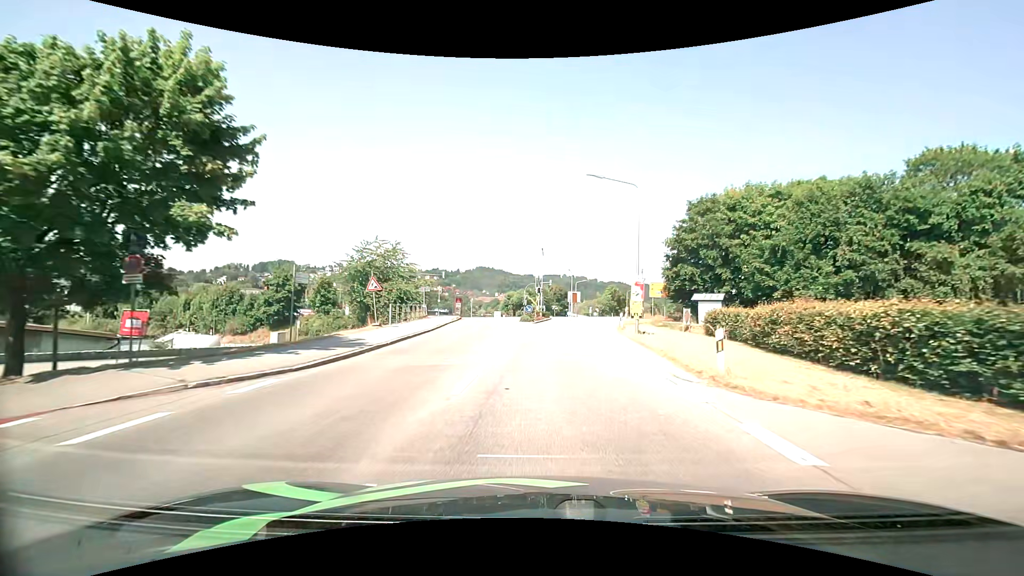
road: secondary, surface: asphalt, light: Day
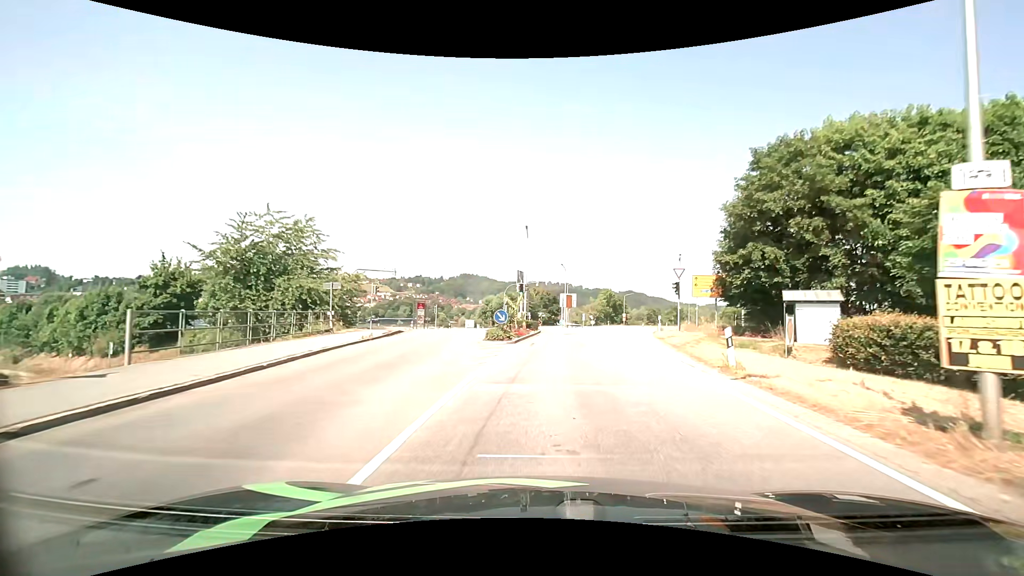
(+0.2, +18.4) m; +2°
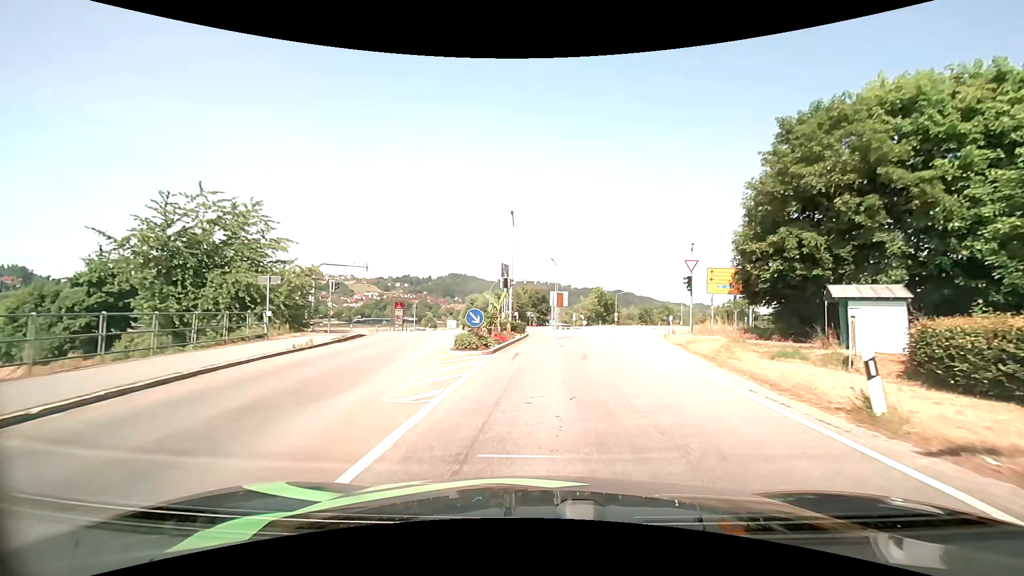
(+0.1, +5.3) m; +1°
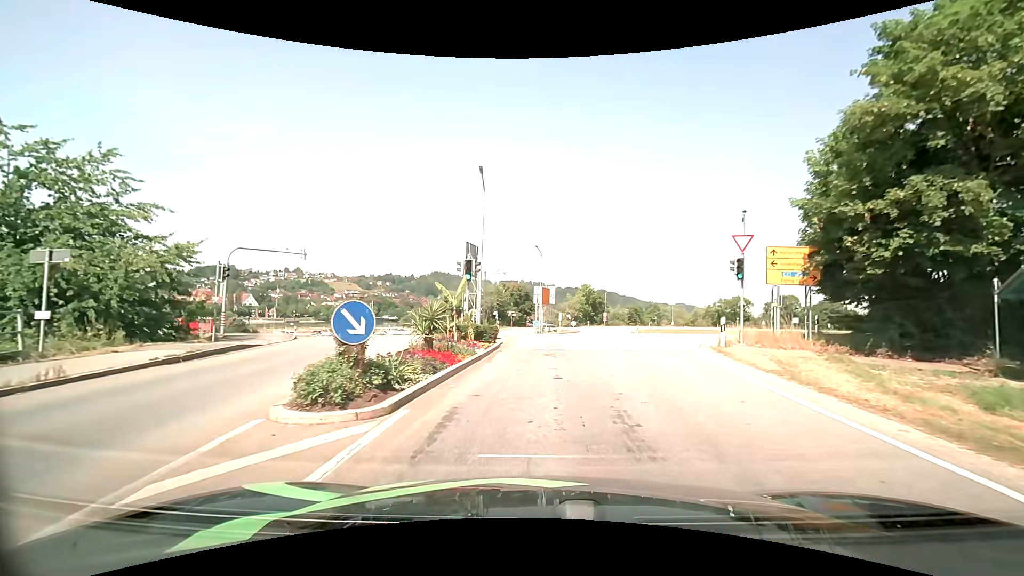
(+0.1, +9.4) m; +1°
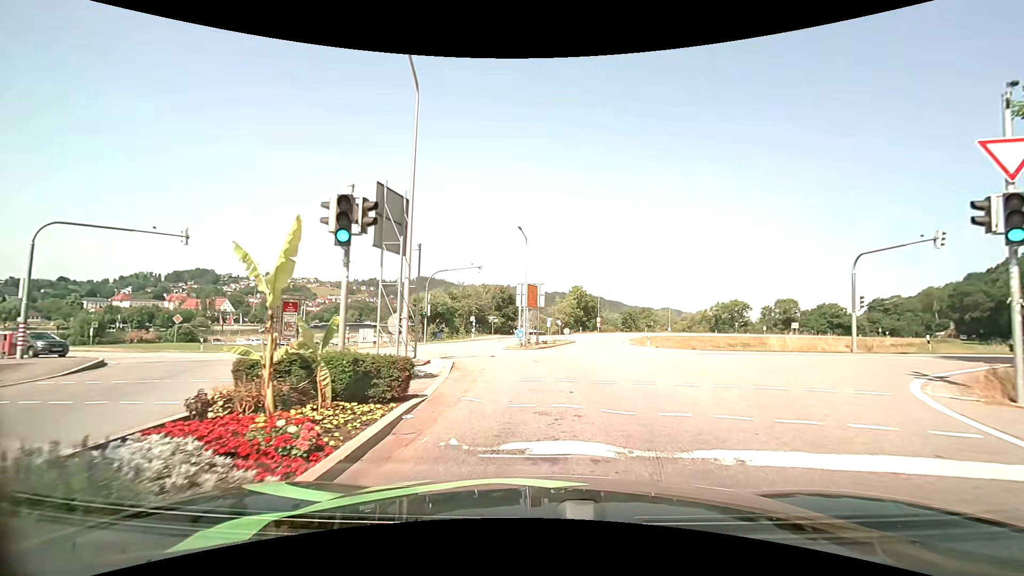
(+0.2, +11.6) m; +2°
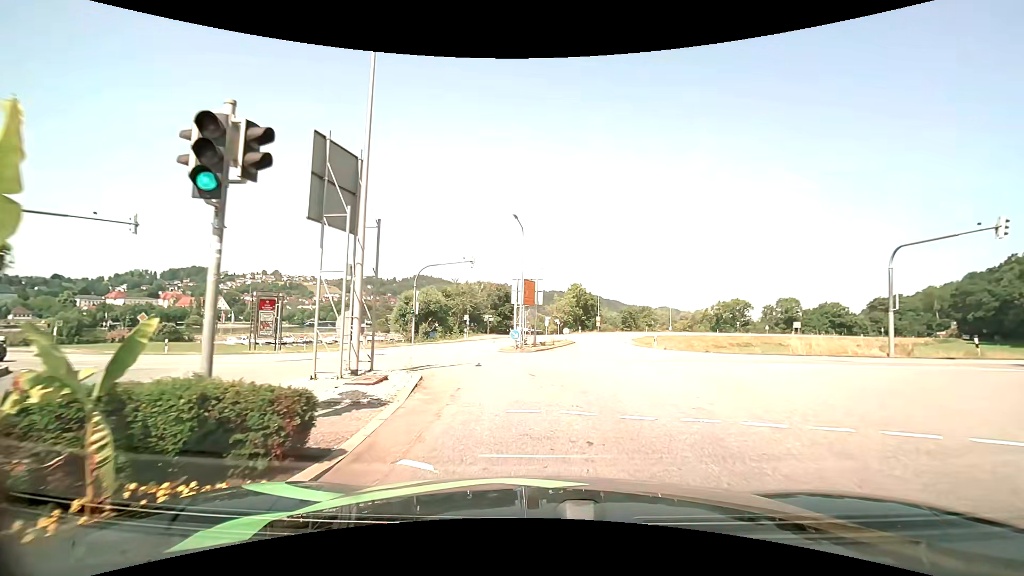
(0.0, +3.2) m; 0°
